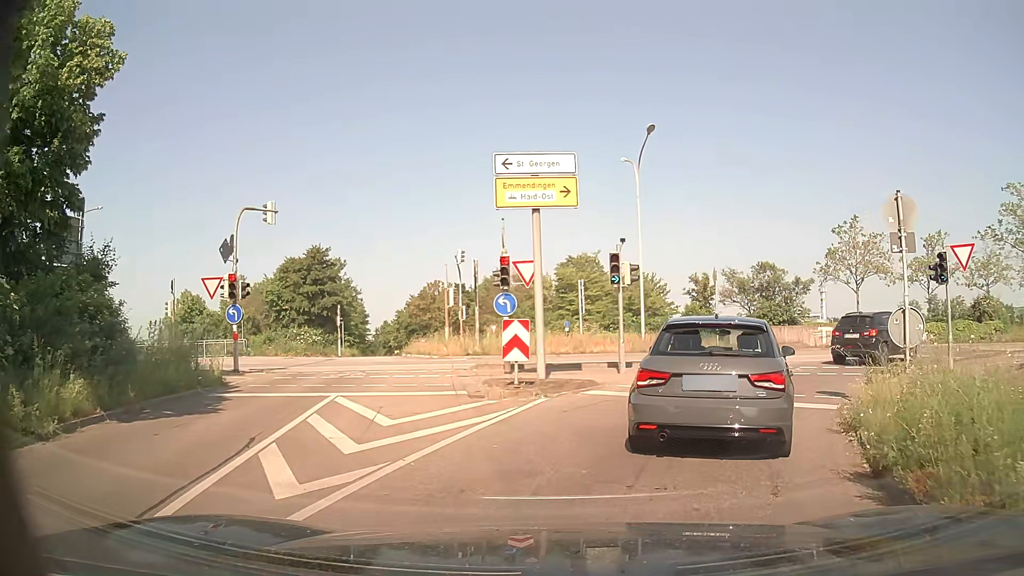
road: primary_link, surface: asphalt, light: Day
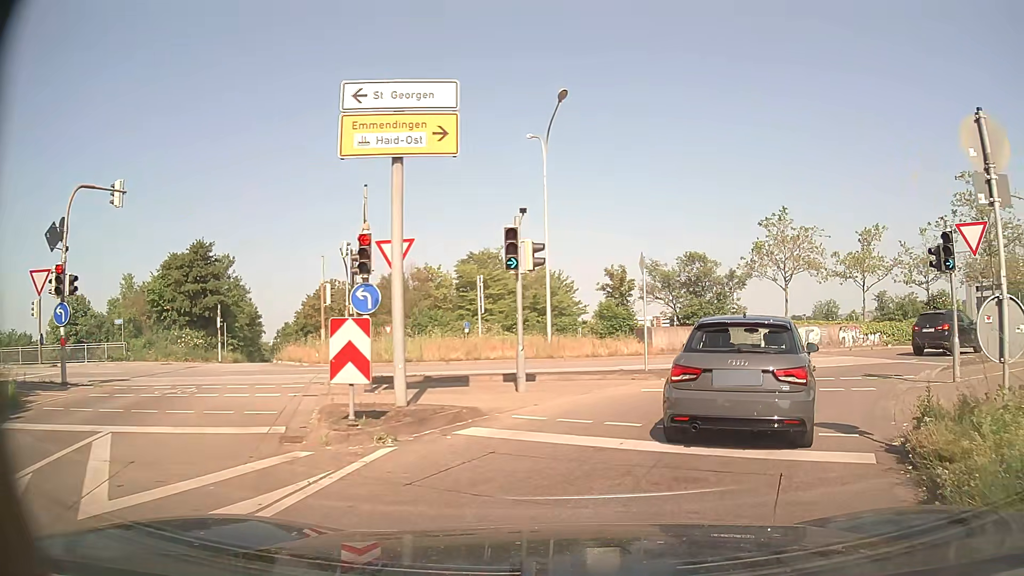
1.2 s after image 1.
(+0.4, +4.8) m; +9°
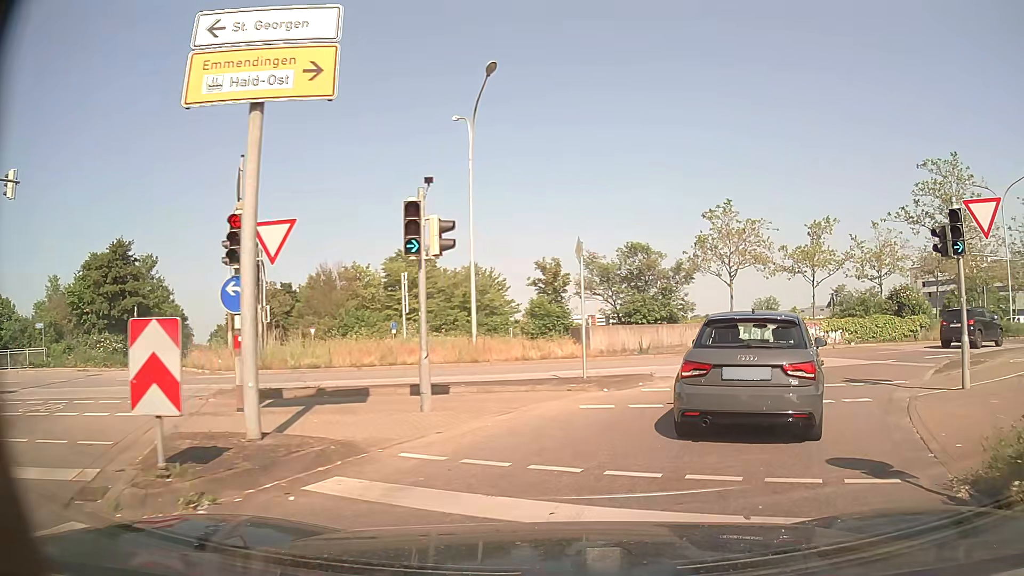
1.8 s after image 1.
(+0.2, +2.8) m; +6°
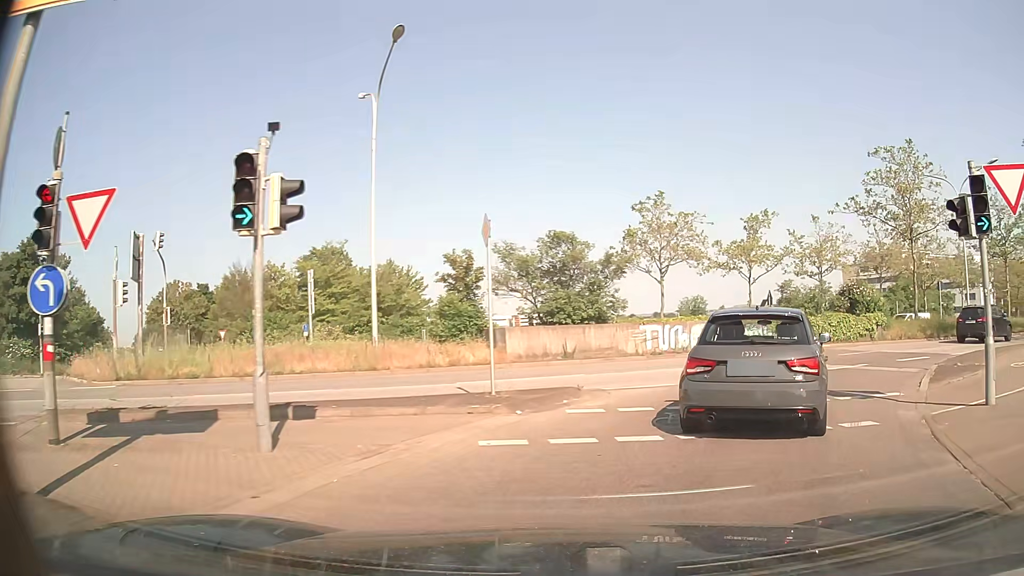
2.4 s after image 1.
(+0.2, +3.1) m; +7°
